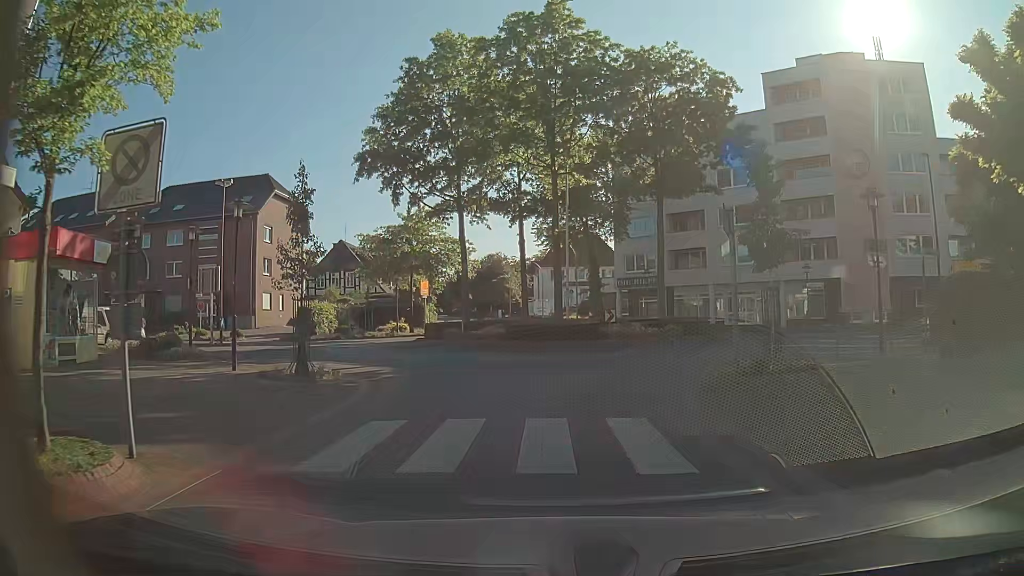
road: residential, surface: paving_stones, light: Day
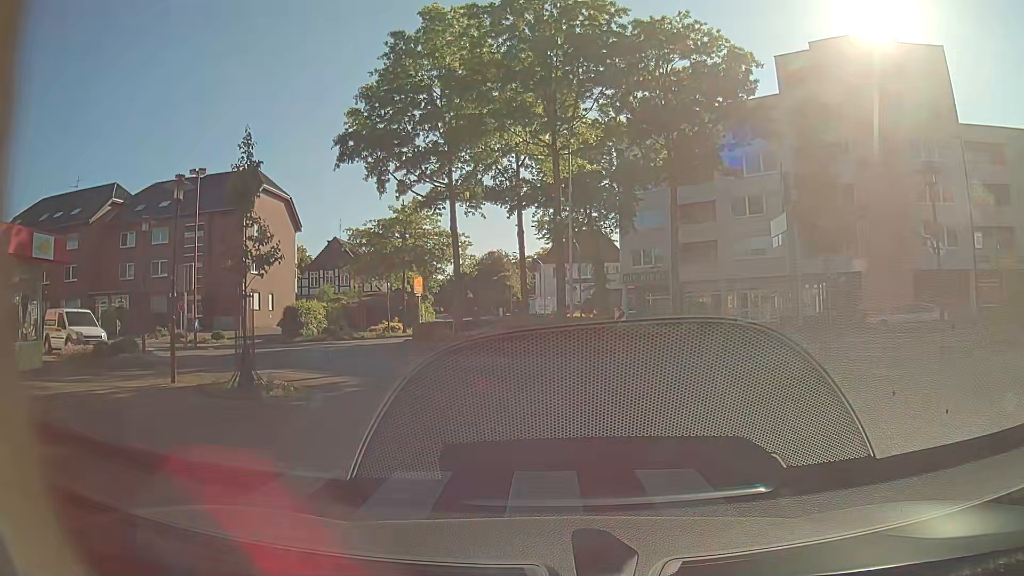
(0.0, +2.9) m; -1°
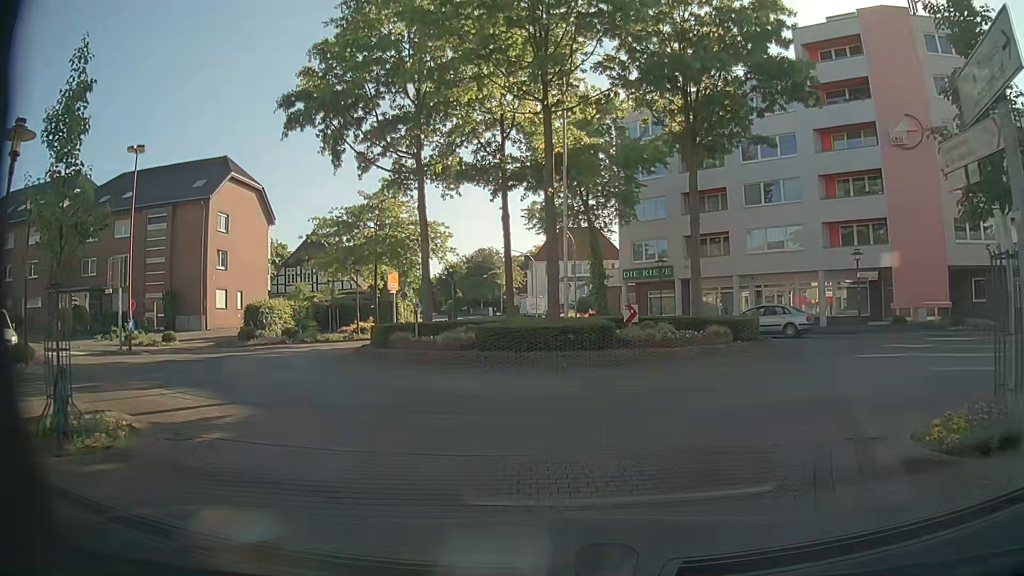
(+0.1, +5.0) m; +1°
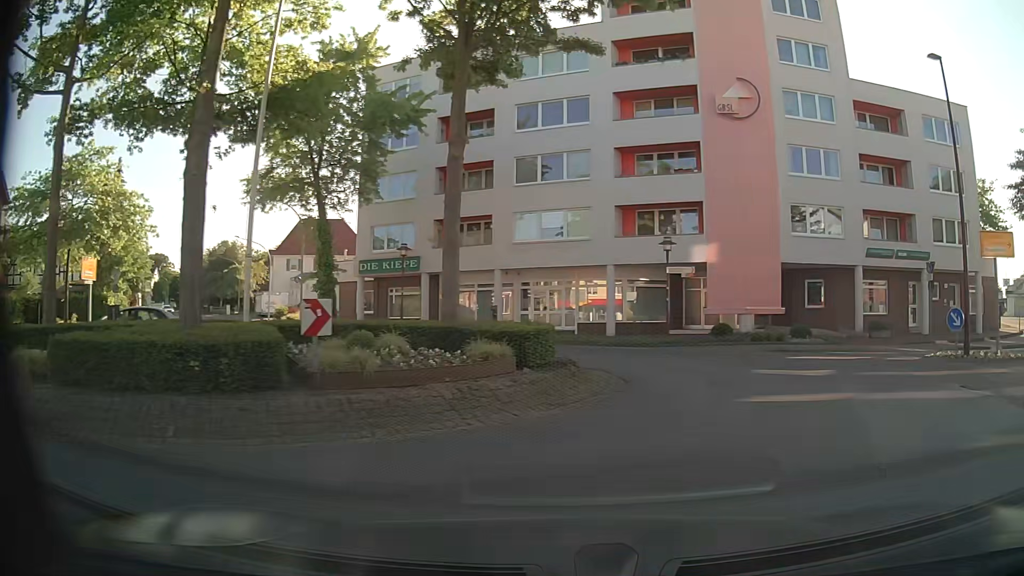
(+1.1, +8.4) m; +22°
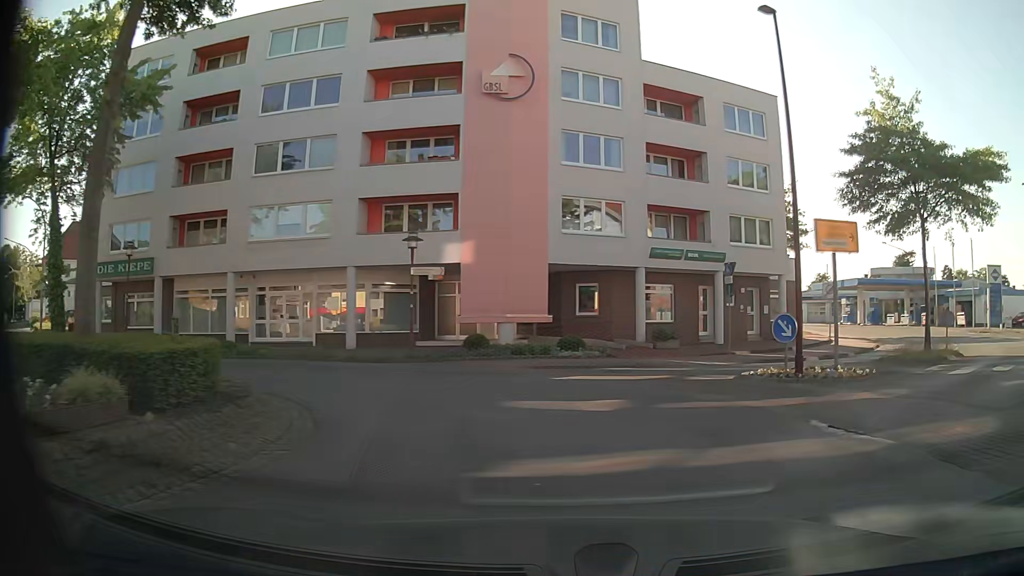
(+0.7, +4.1) m; +19°
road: tertiary
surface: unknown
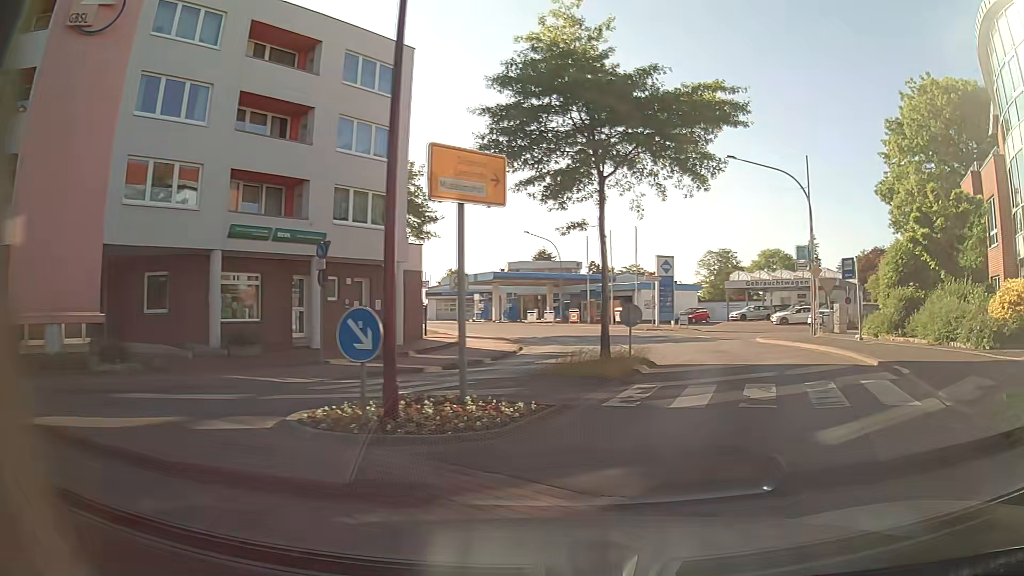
(+1.9, +6.6) m; +34°
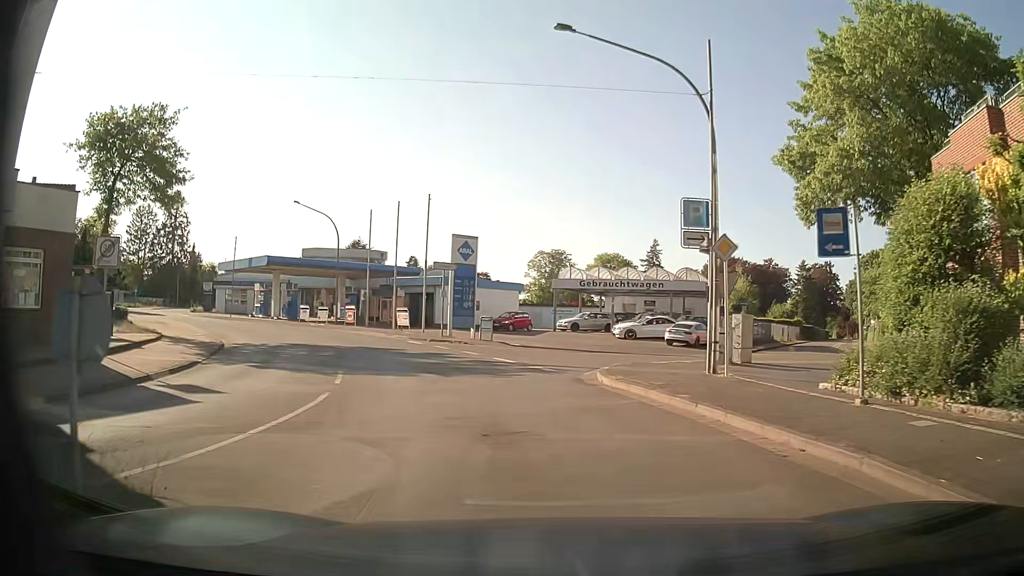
(+3.1, +13.9) m; +14°
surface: asphalt
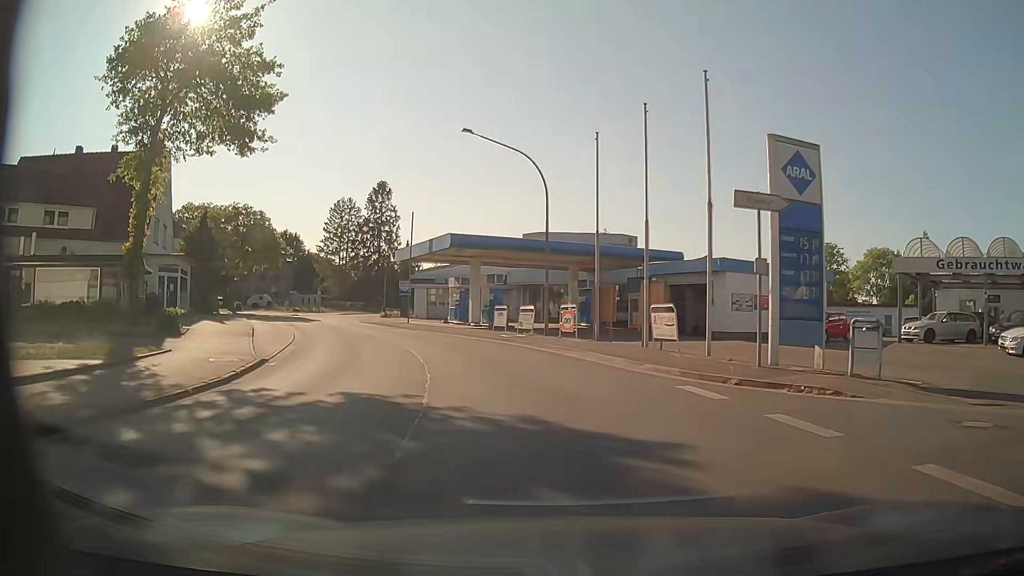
(-3.8, +18.2) m; -22°
